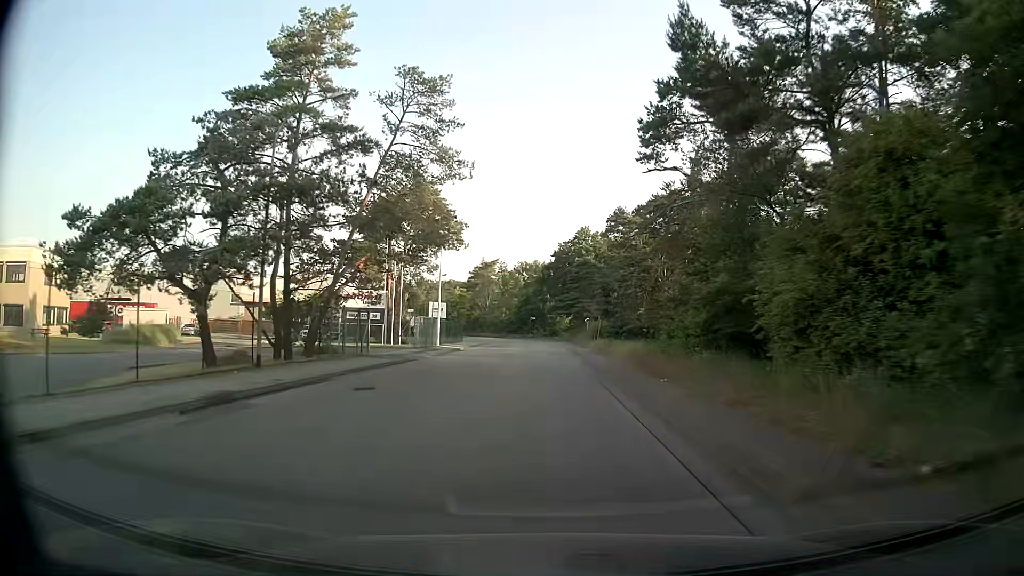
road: unclassified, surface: asphalt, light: Day
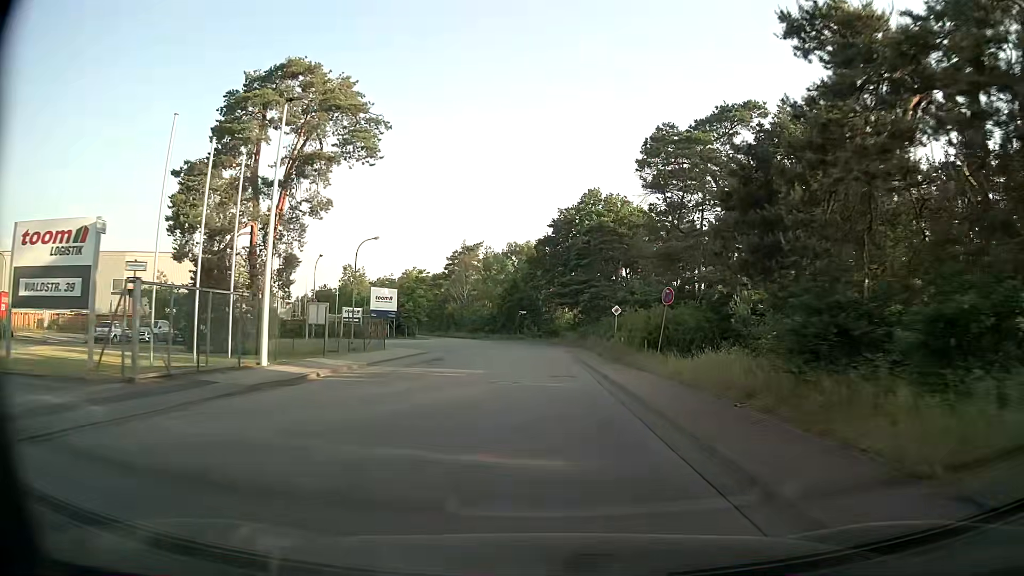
(+0.1, +31.3) m; 0°
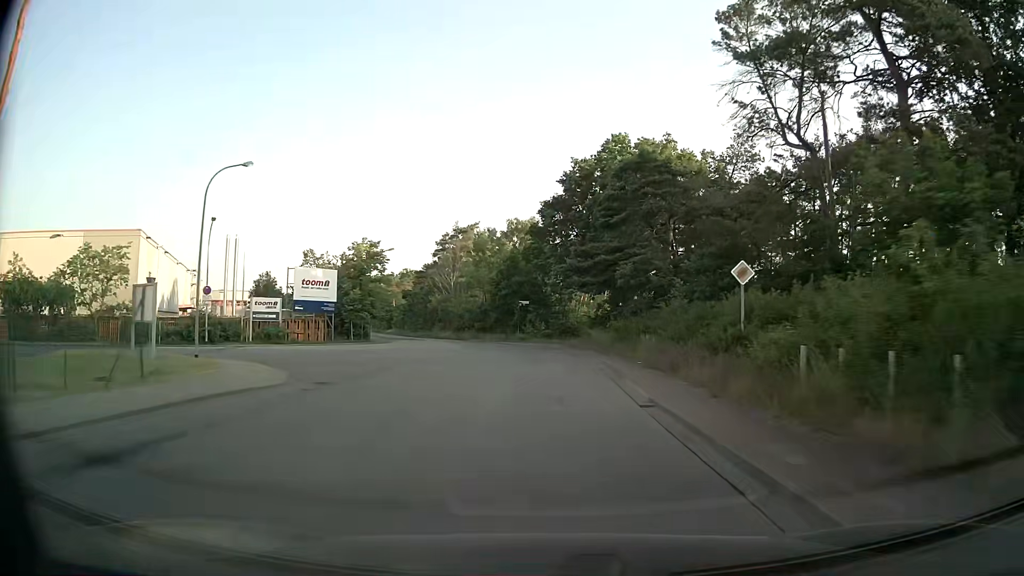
(0.0, +23.4) m; 0°
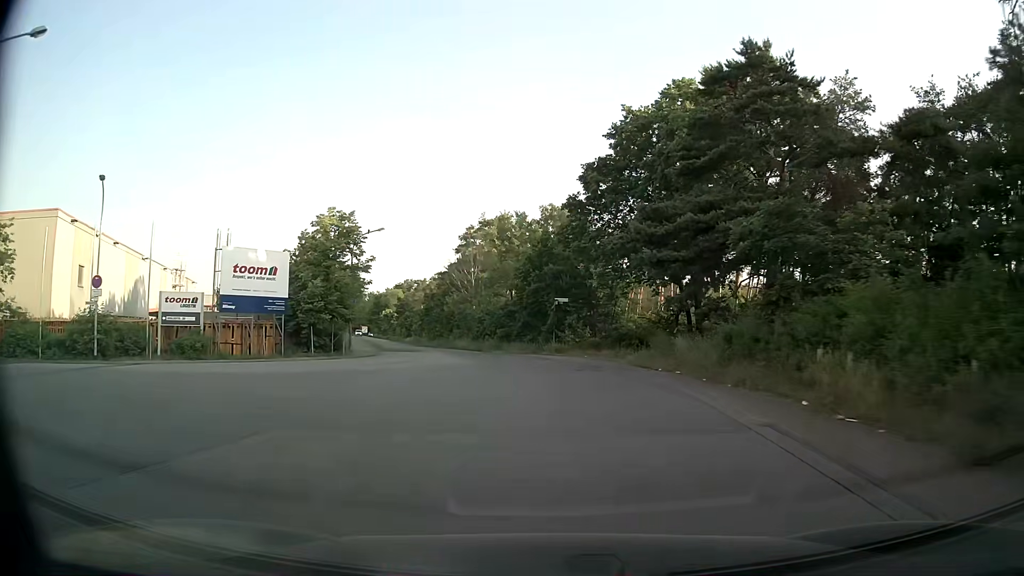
(-0.4, +15.6) m; -3°
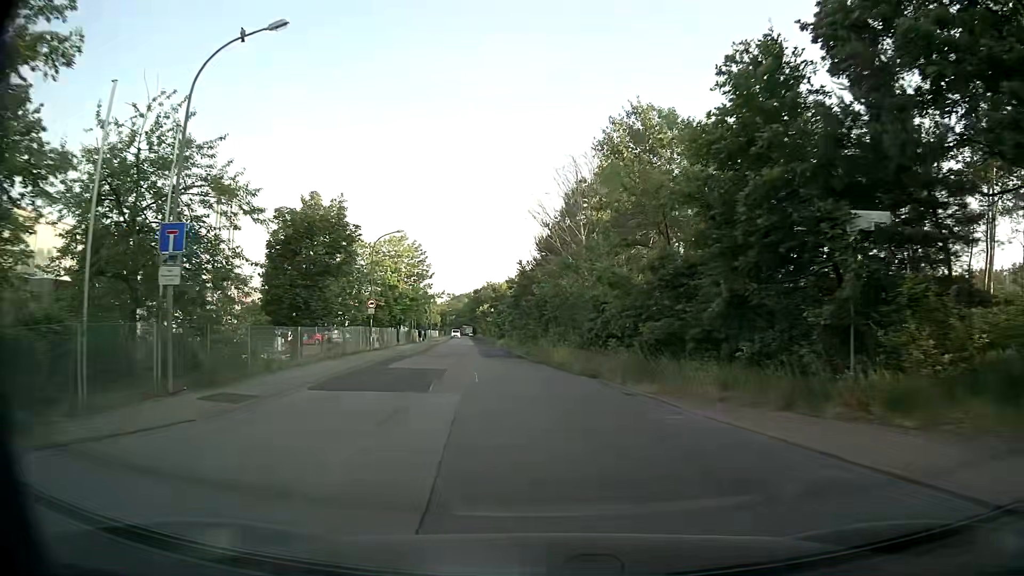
(-2.5, +30.9) m; -10°
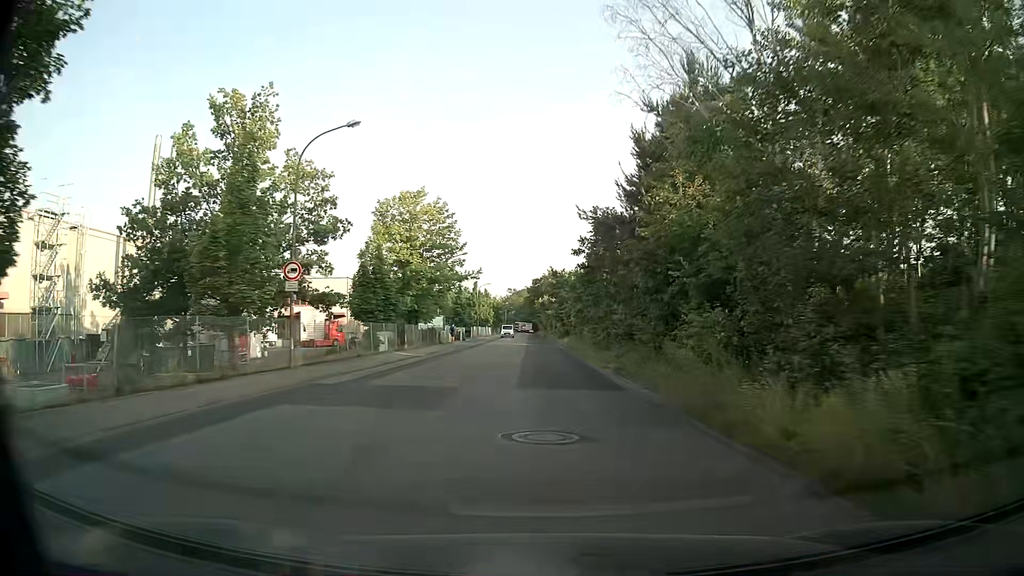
(-1.1, +23.3) m; -5°
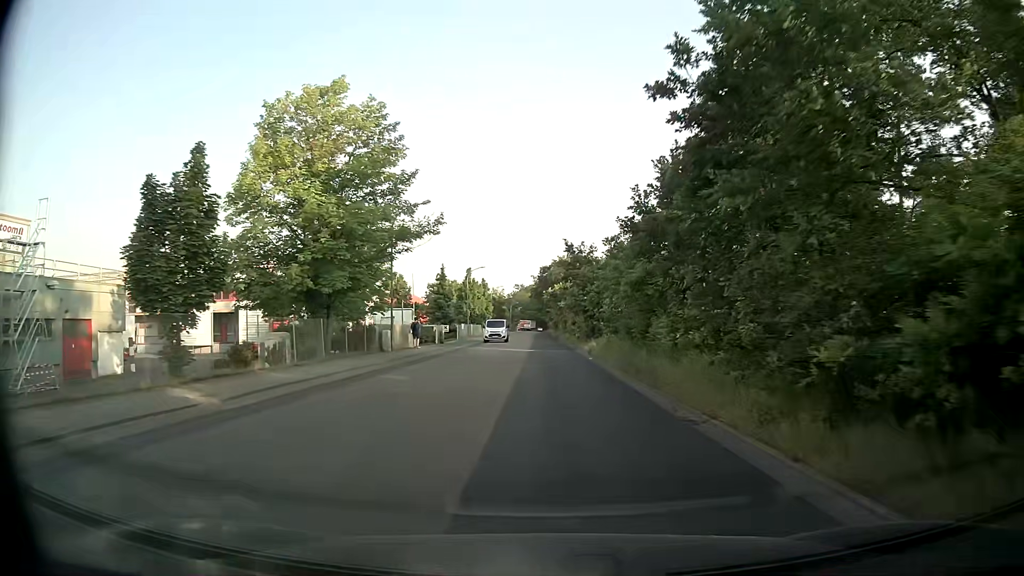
(-0.4, +23.3) m; -1°
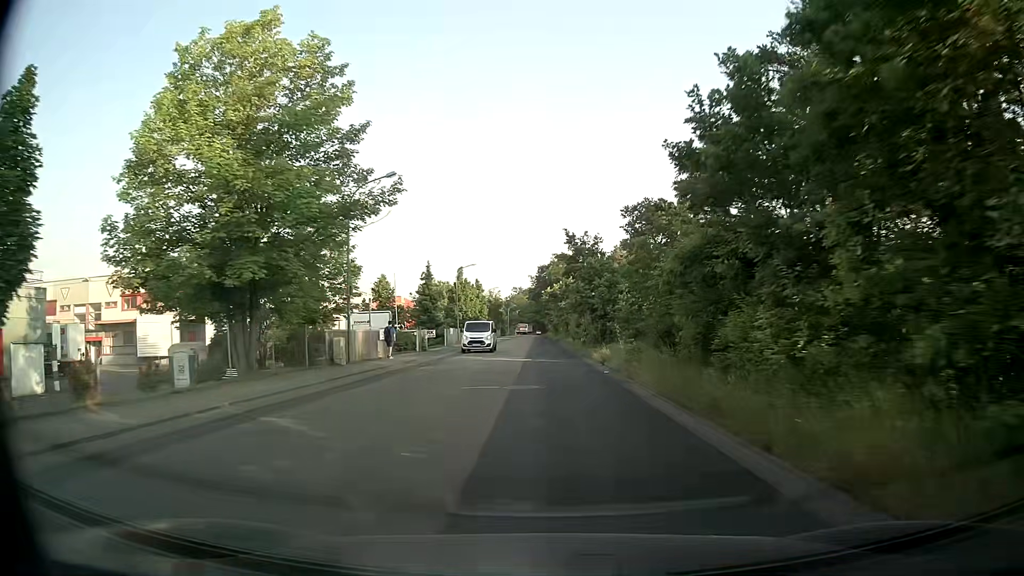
(0.0, +7.8) m; 0°
(0, +10) (0, +20) (0, +30) (0, +40) (0, +50) (0, +60) (0, +70) (0, +80) (0, +90) (0, +100) m
